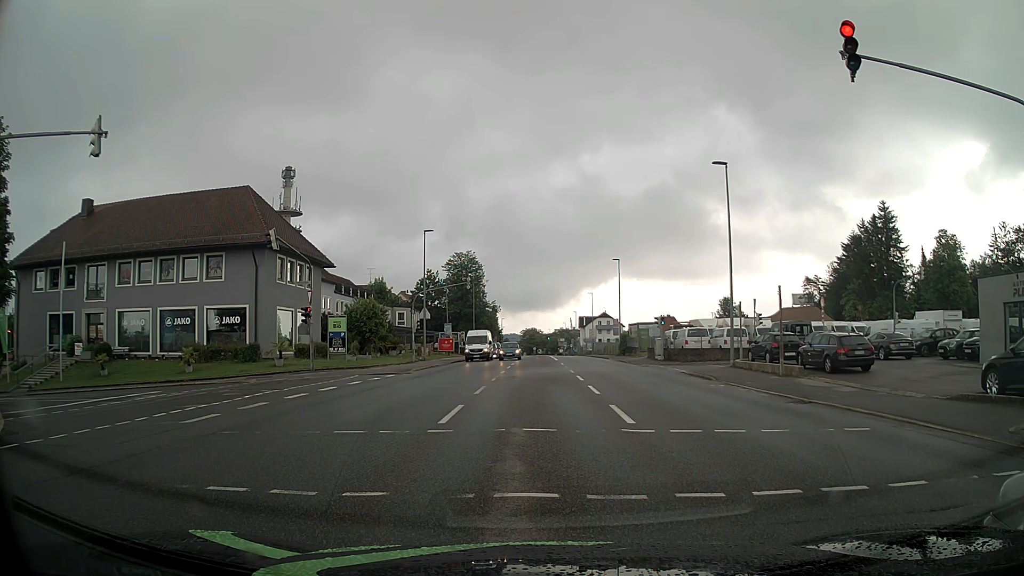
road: tertiary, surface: asphalt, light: Day
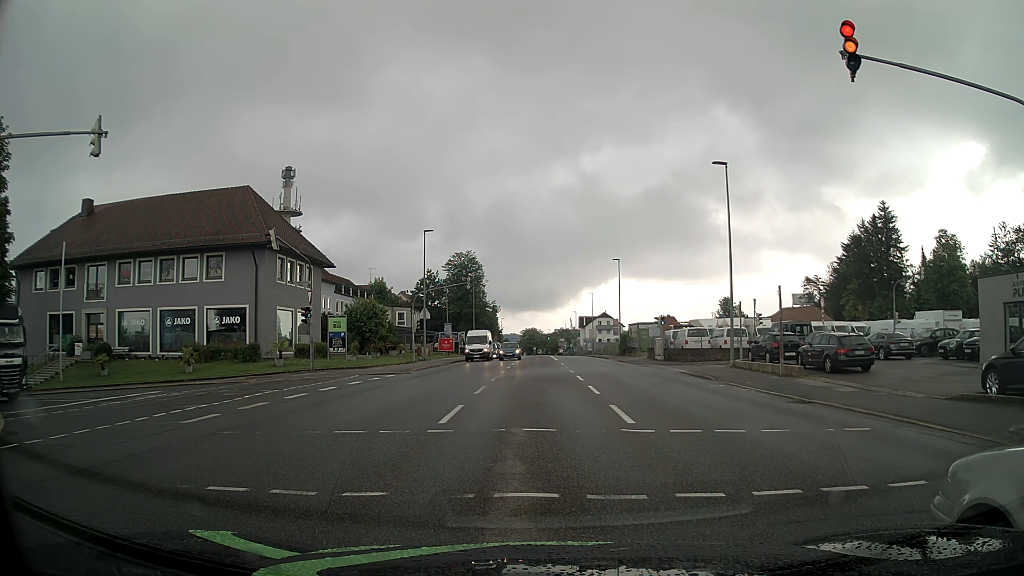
(0.0, 0.0) m; 0°
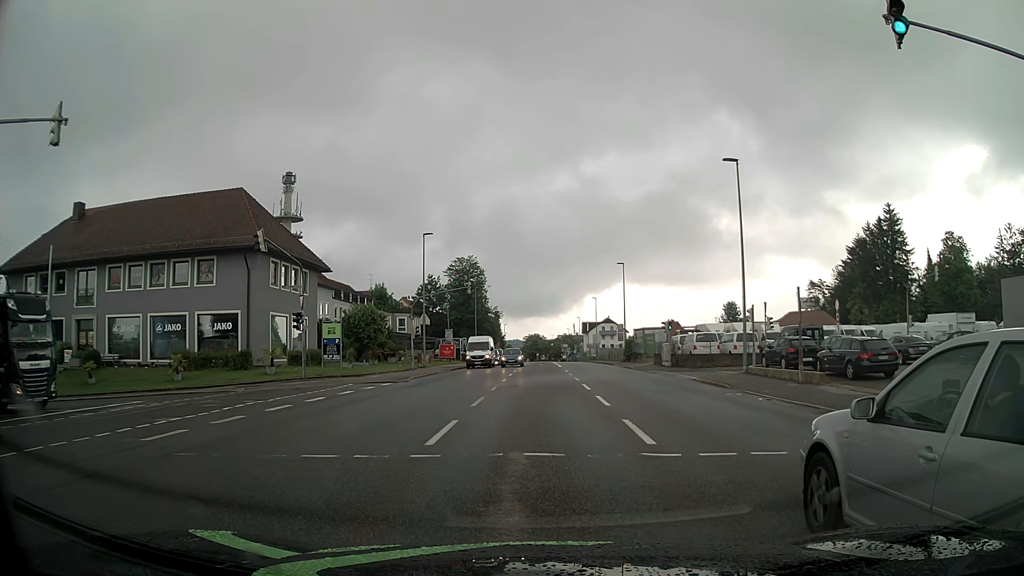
(0.0, +1.8) m; -1°
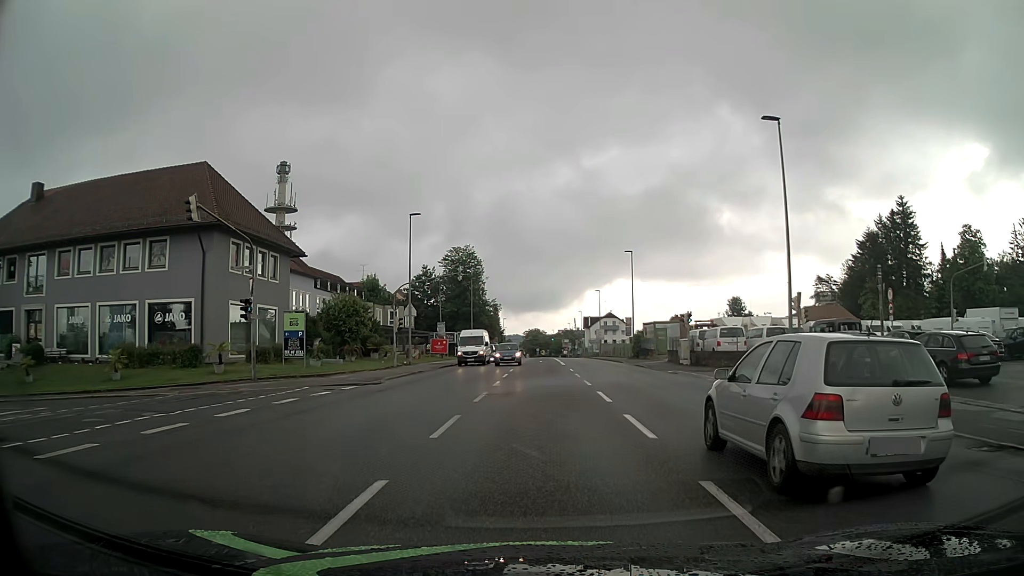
(0.0, +6.1) m; 0°
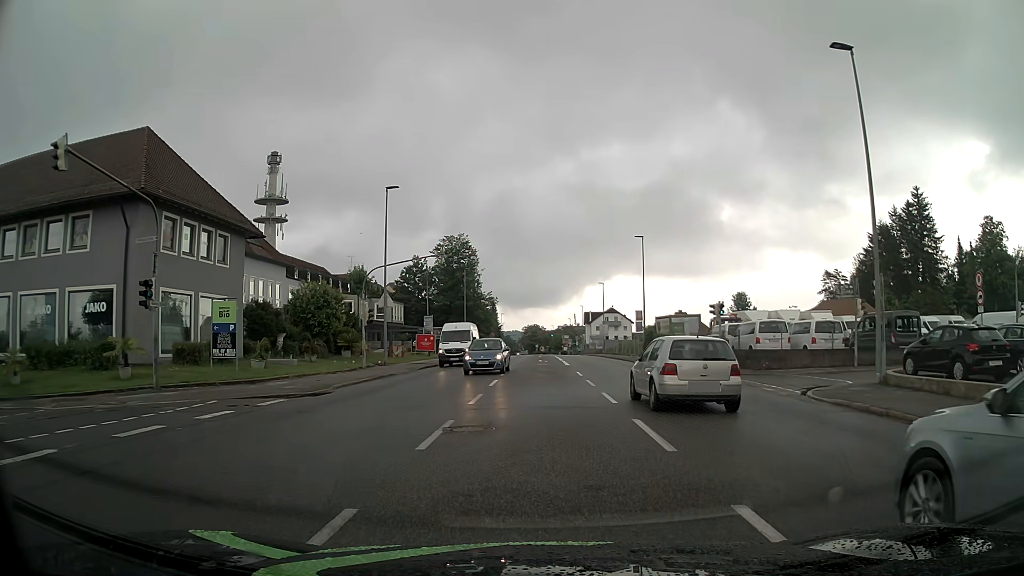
(+0.1, +7.2) m; 0°
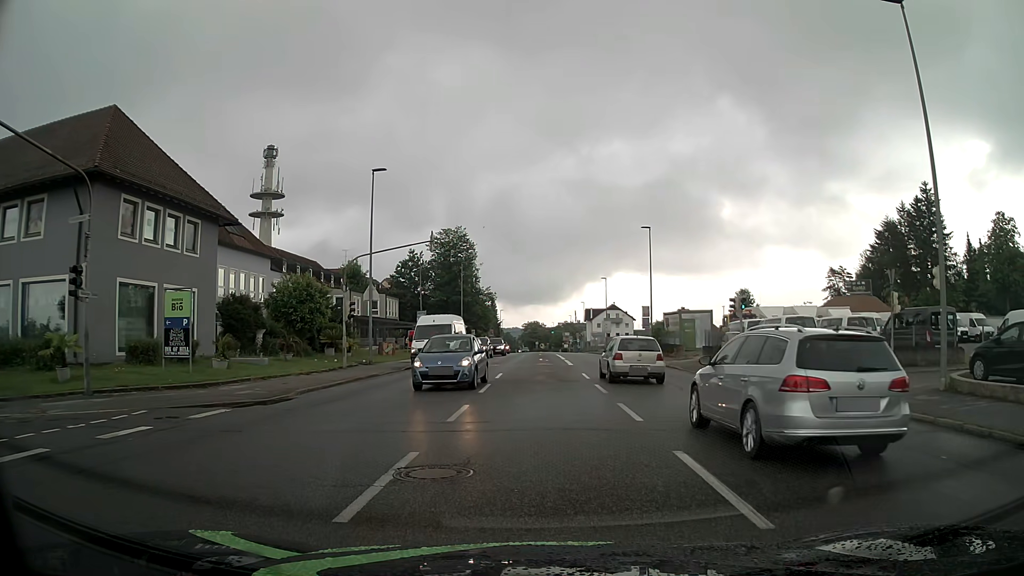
(0.0, +3.3) m; +1°
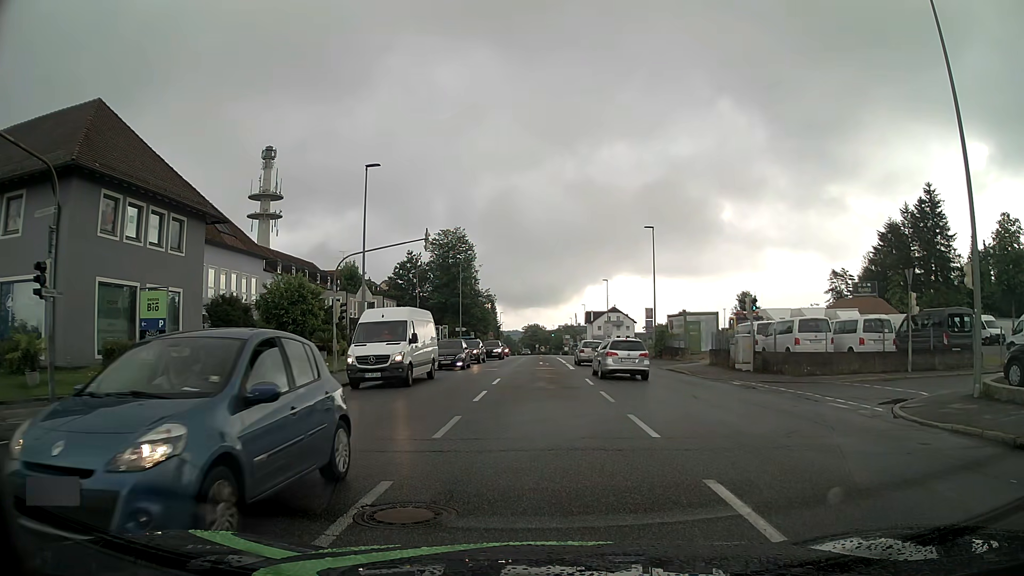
(0.0, +1.4) m; -2°
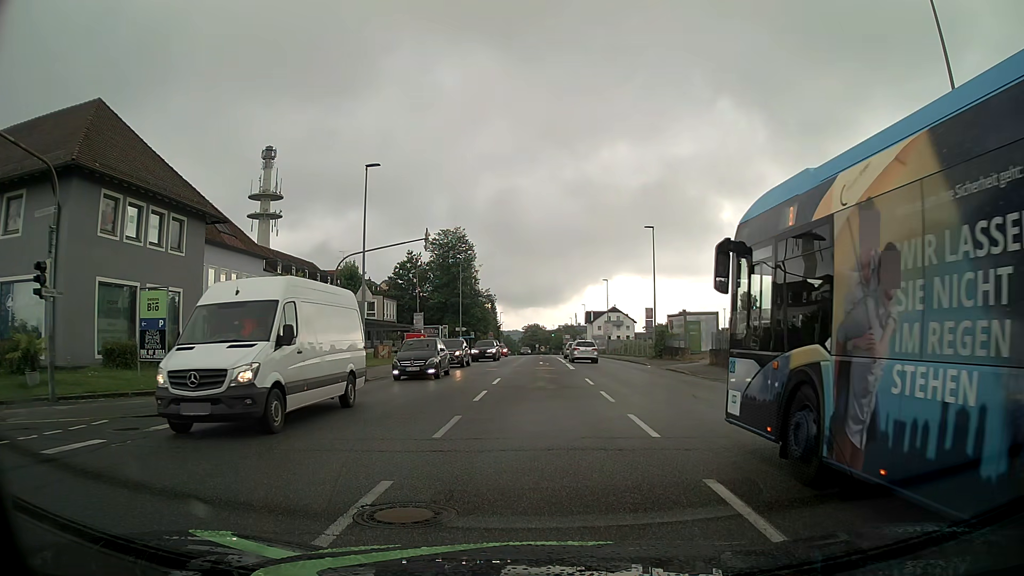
(0.0, +0.1) m; 0°
